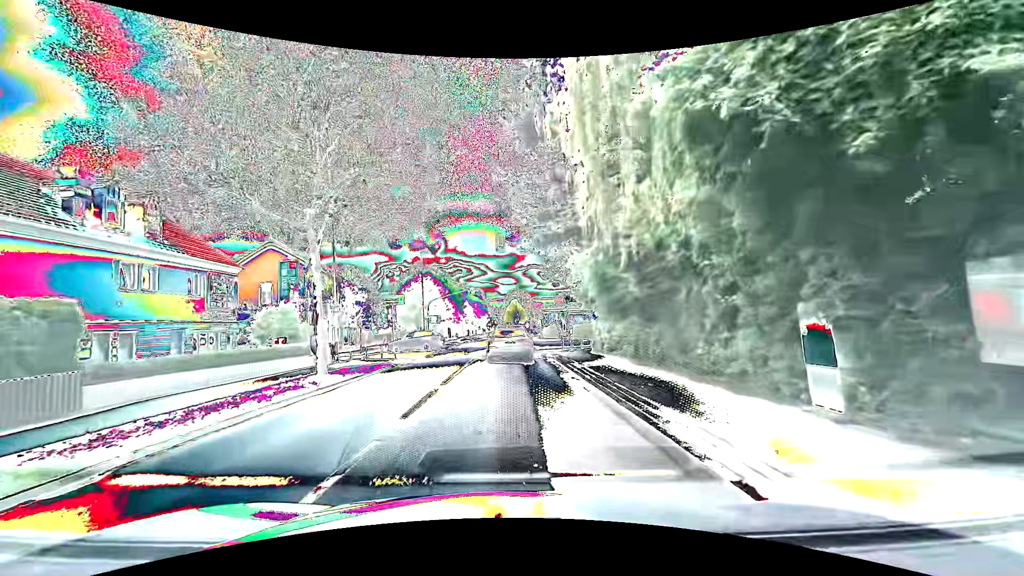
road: primary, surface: asphalt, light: Day
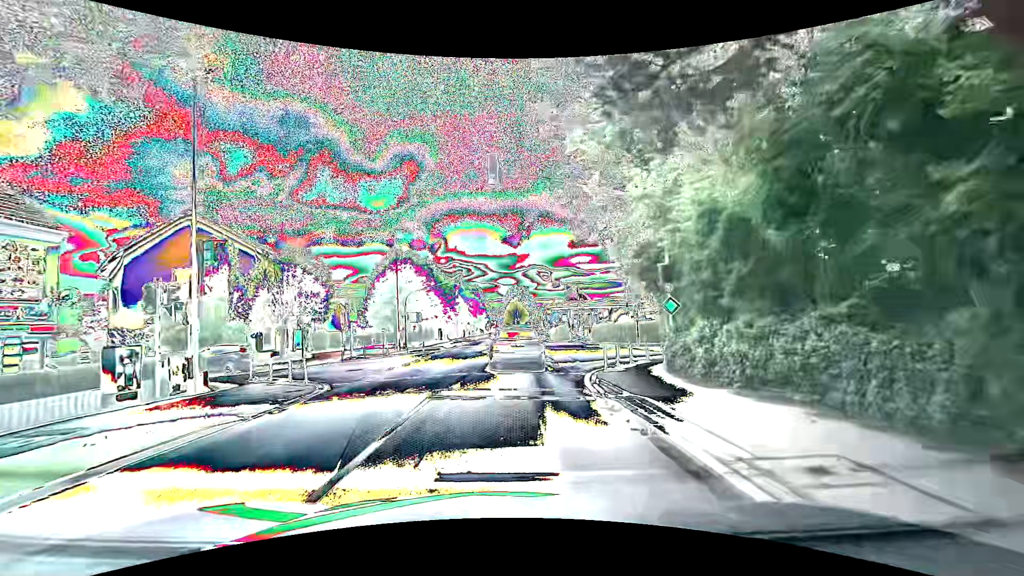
(+0.1, +12.5) m; +1°
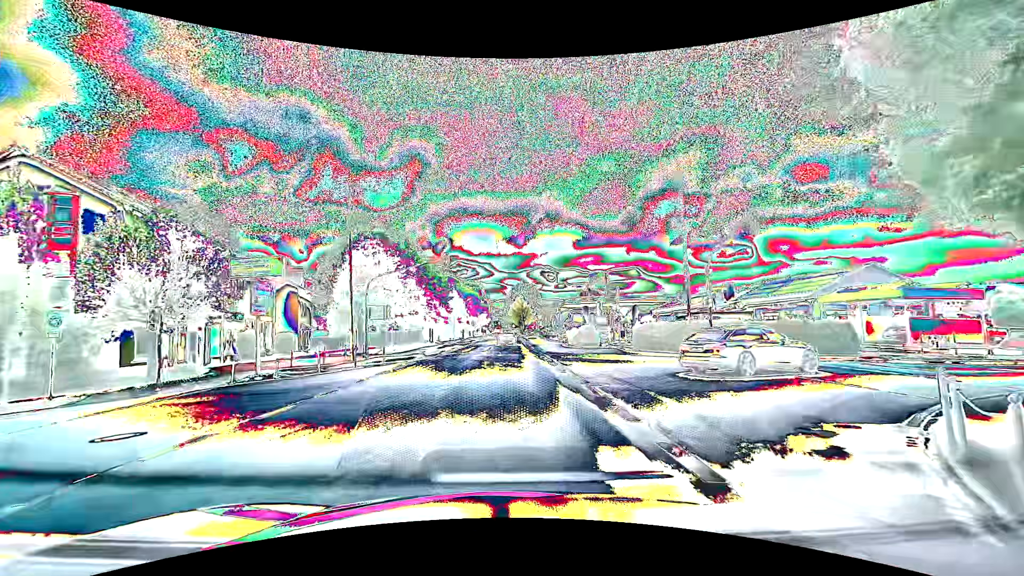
(-0.2, +13.5) m; -1°
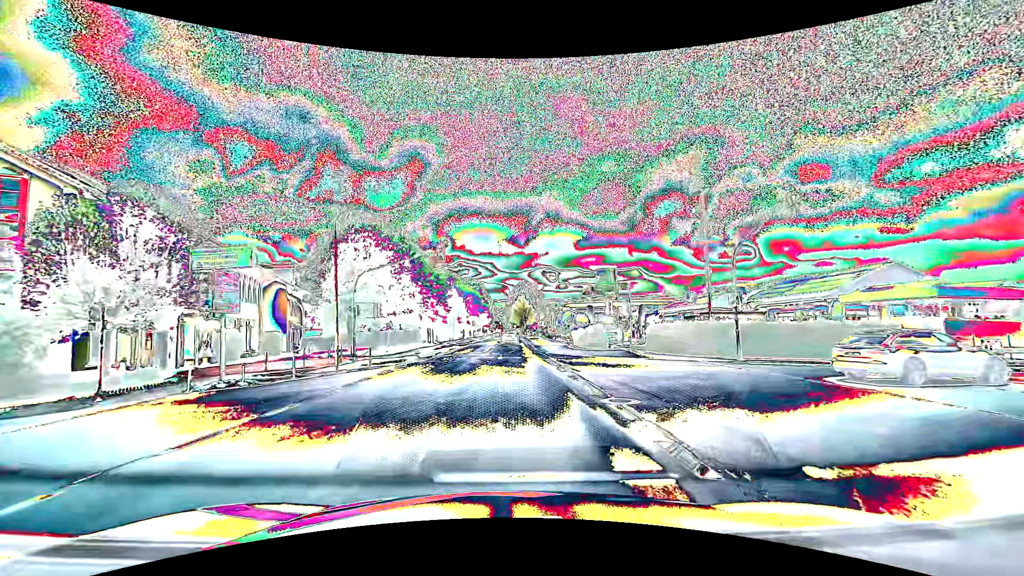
(0.0, +2.8) m; -1°
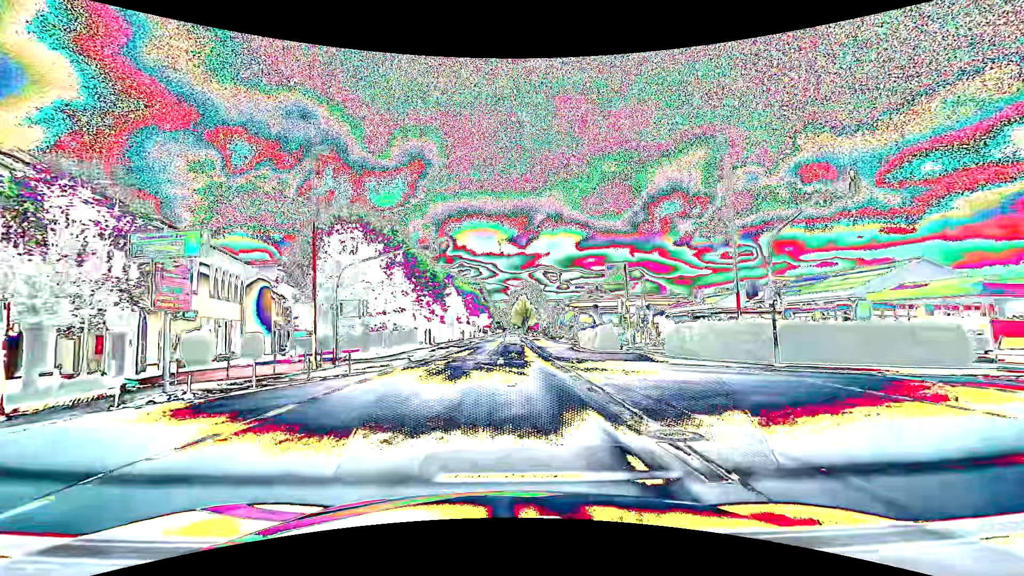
(0.0, +3.2) m; +1°
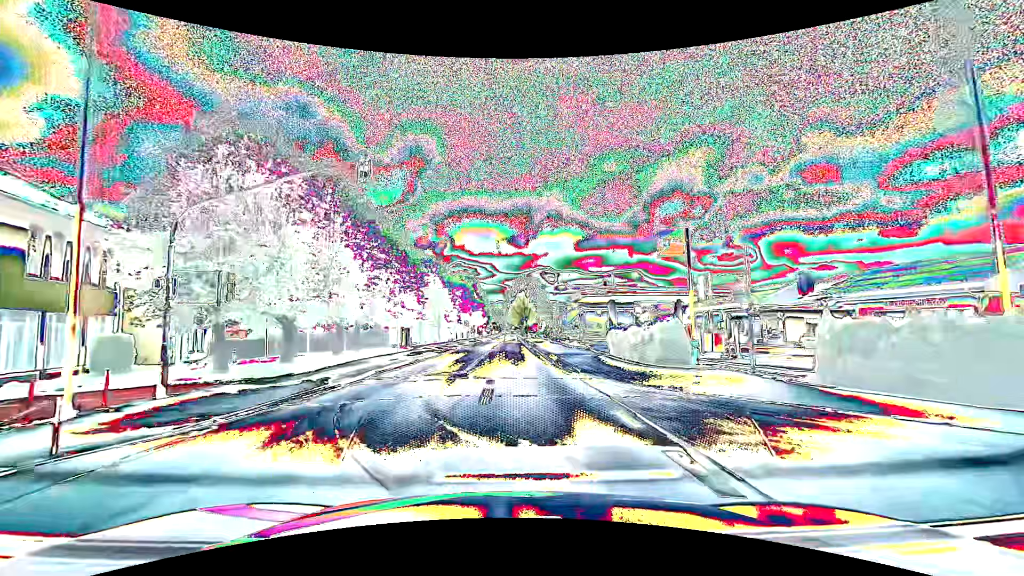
(-0.2, +12.8) m; -1°
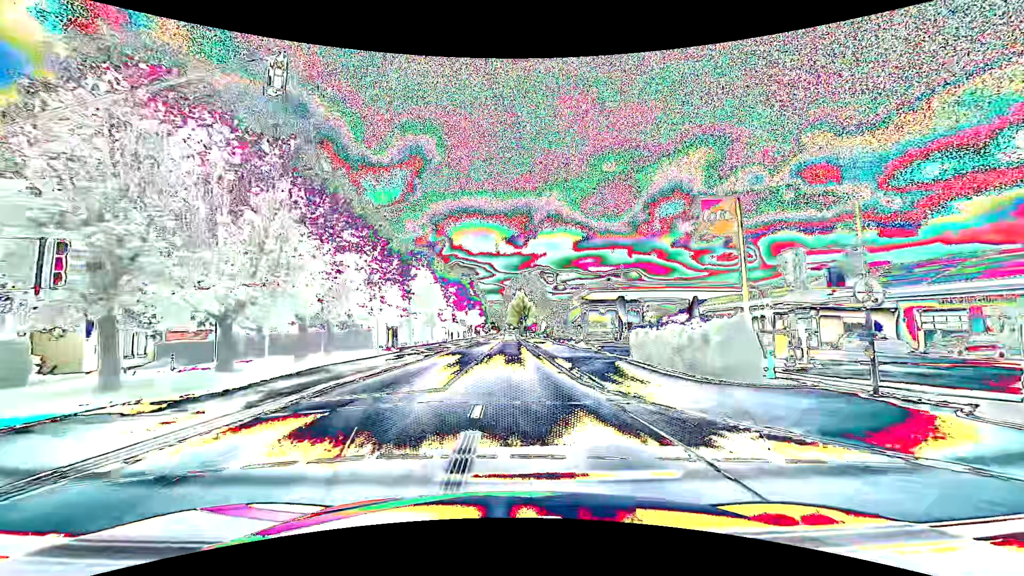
(0.0, +5.3) m; 0°
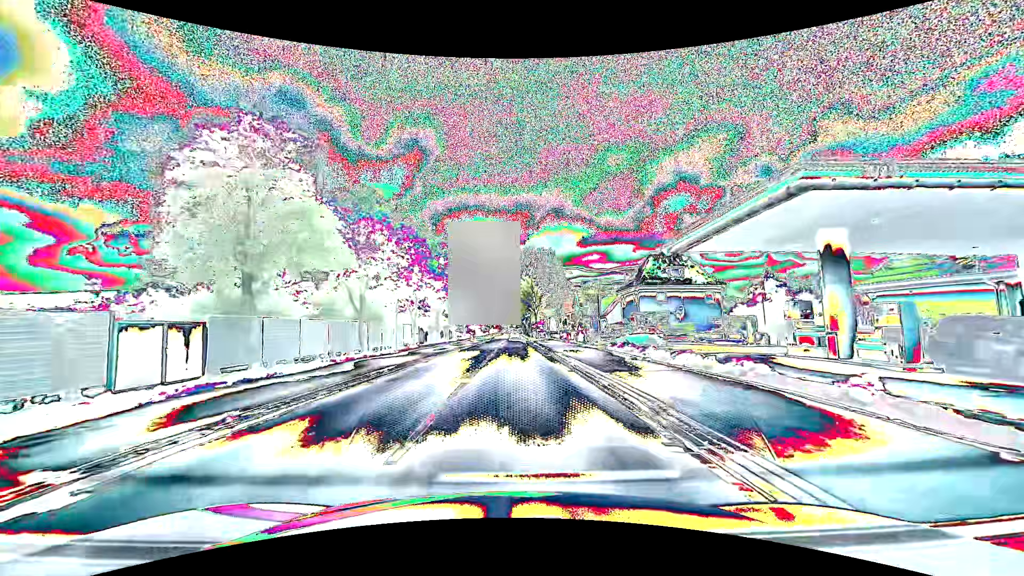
(-0.2, +32.2) m; -1°
